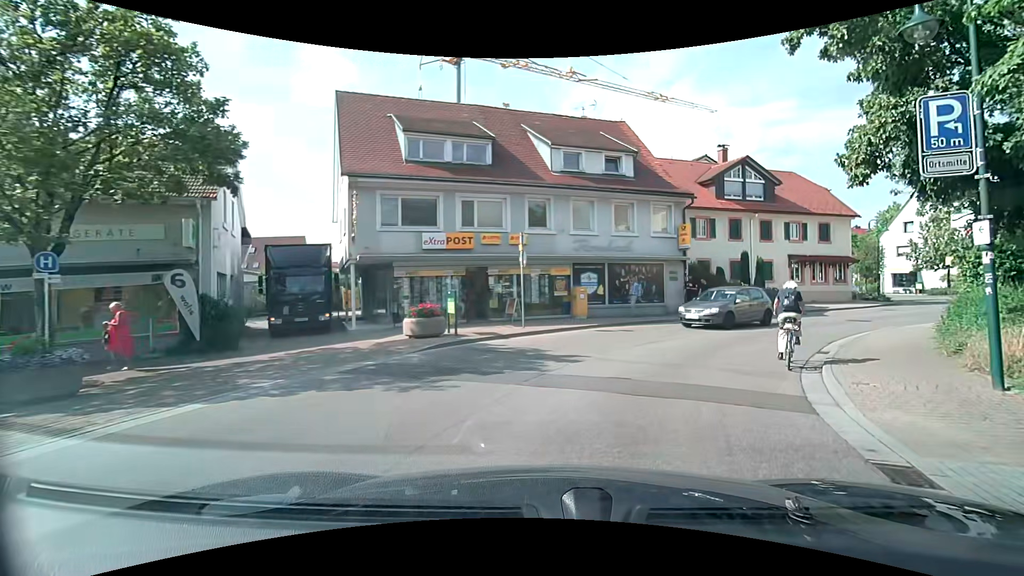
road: tertiary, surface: asphalt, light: Day
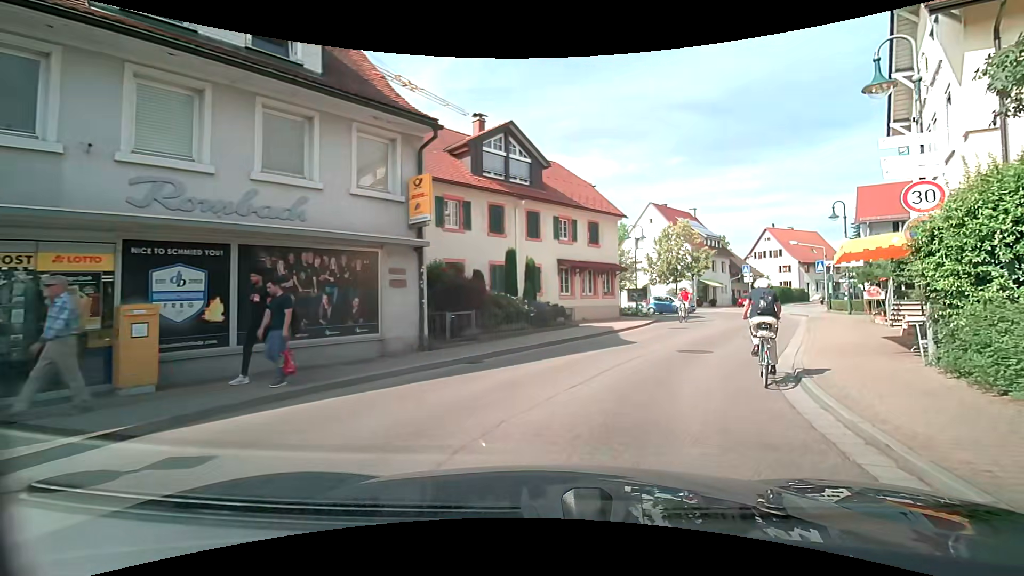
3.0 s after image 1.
(+2.7, +12.1) m; +28°
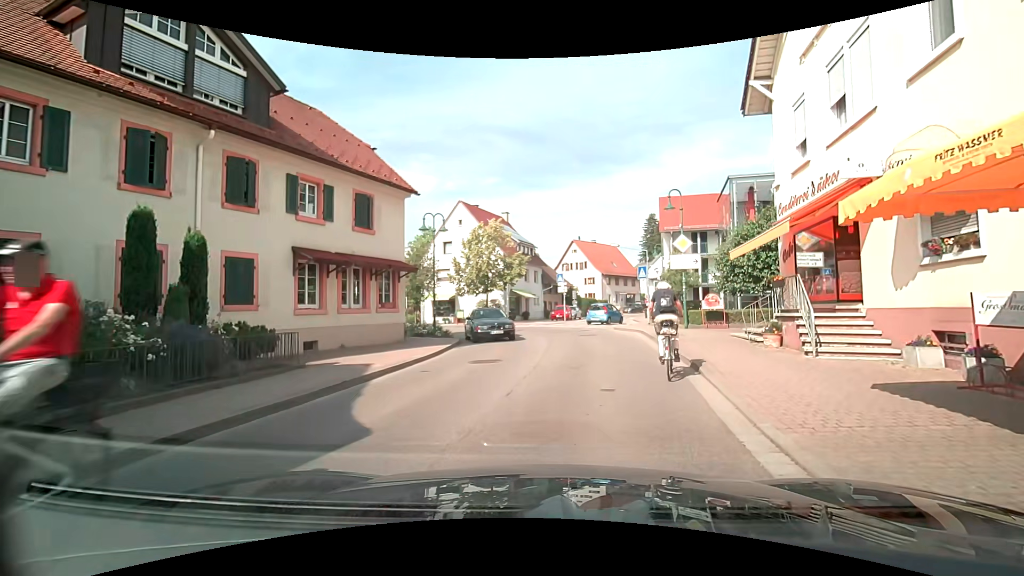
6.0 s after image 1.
(+1.9, +9.3) m; +21°
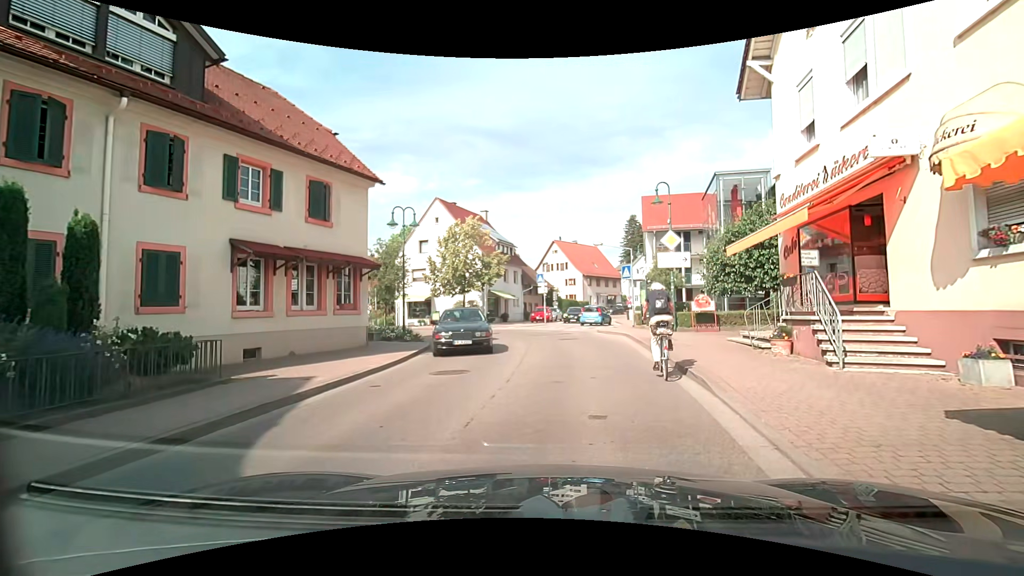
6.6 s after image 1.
(0.0, +1.8) m; +3°
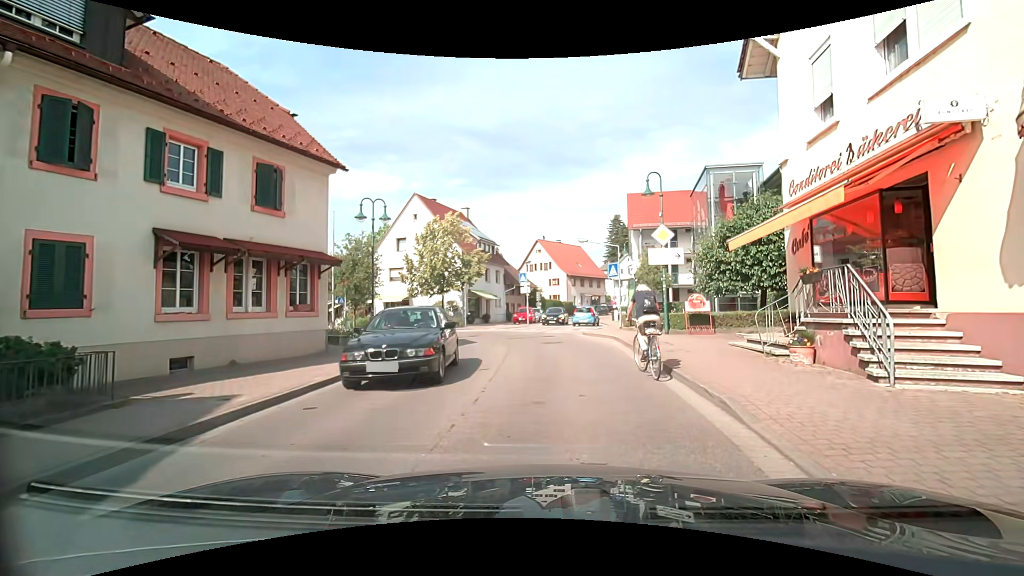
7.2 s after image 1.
(0.0, +1.8) m; +3°
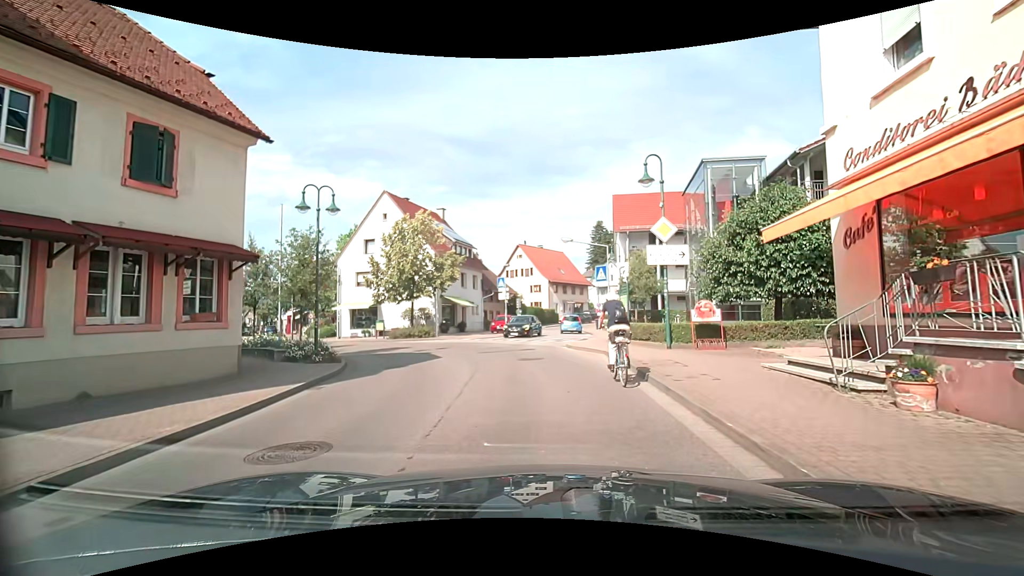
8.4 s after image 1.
(+0.1, +3.3) m; +3°
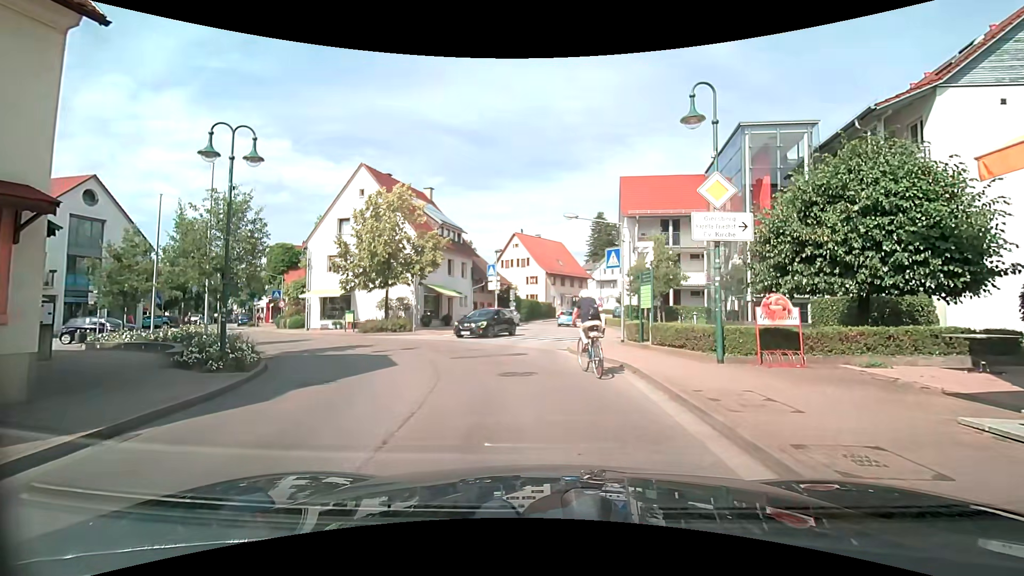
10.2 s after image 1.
(0.0, +4.8) m; +2°
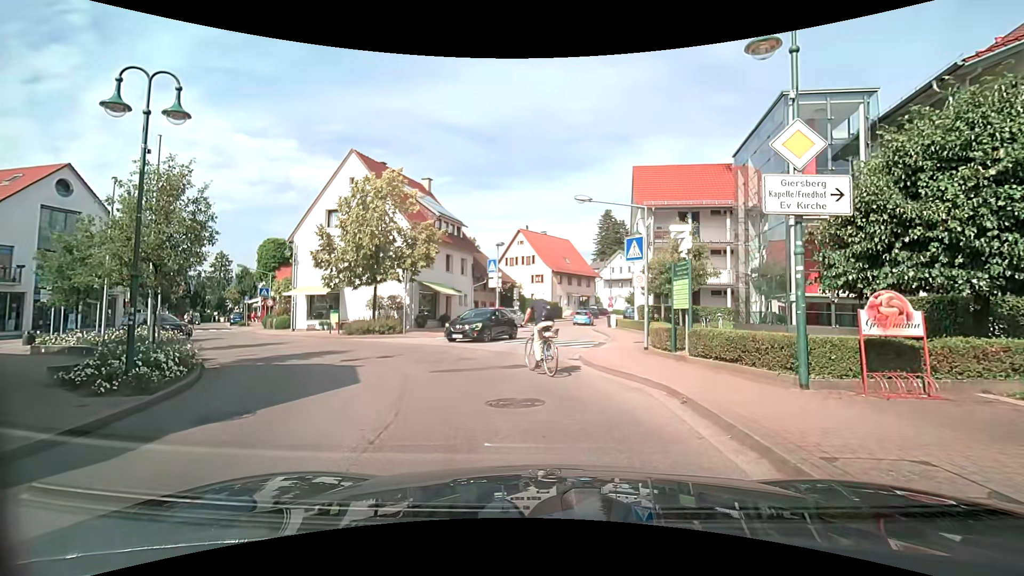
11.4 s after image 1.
(-0.1, +3.1) m; -3°
